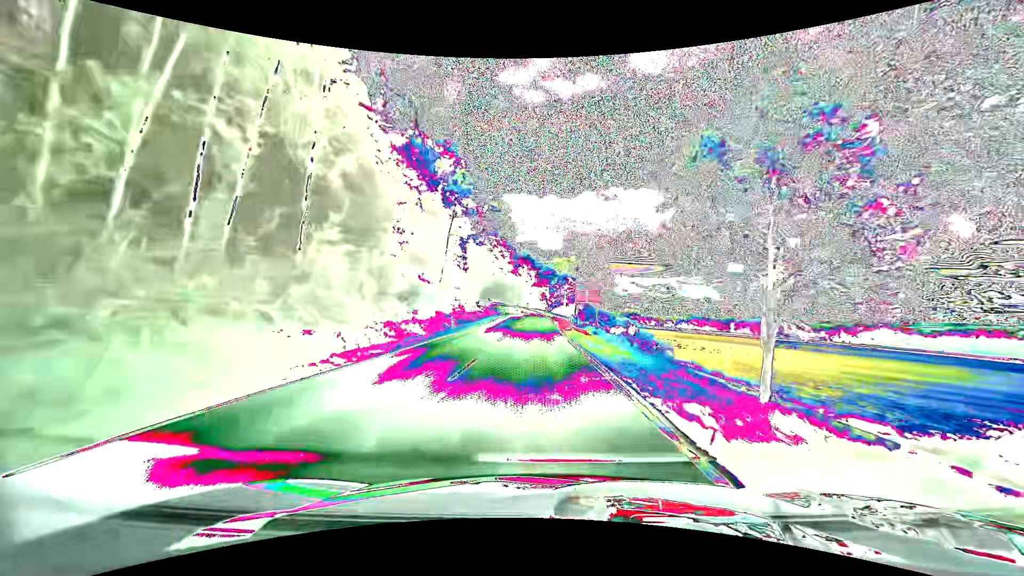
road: tertiary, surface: asphalt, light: Day
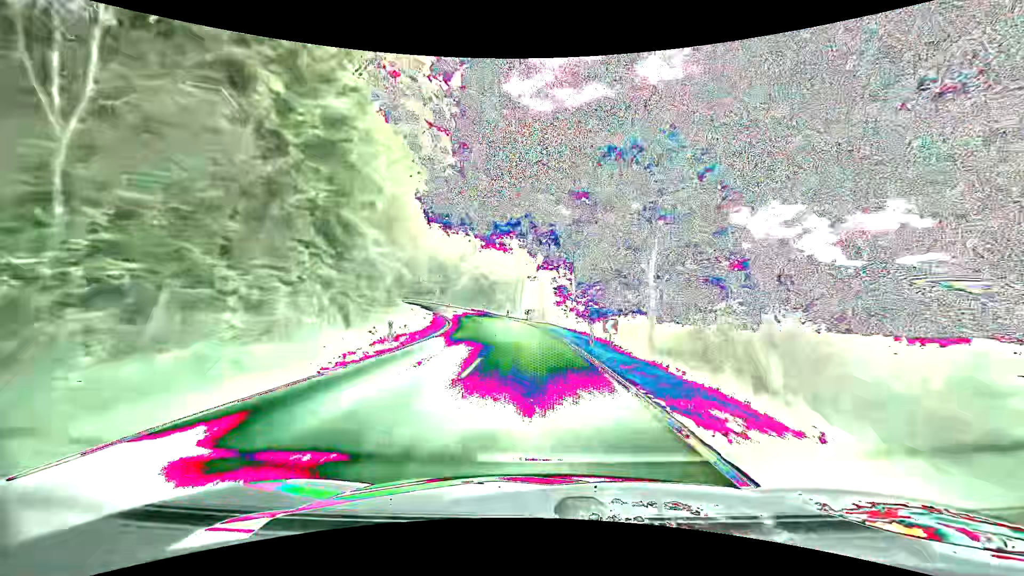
(-0.3, +62.2) m; -1°
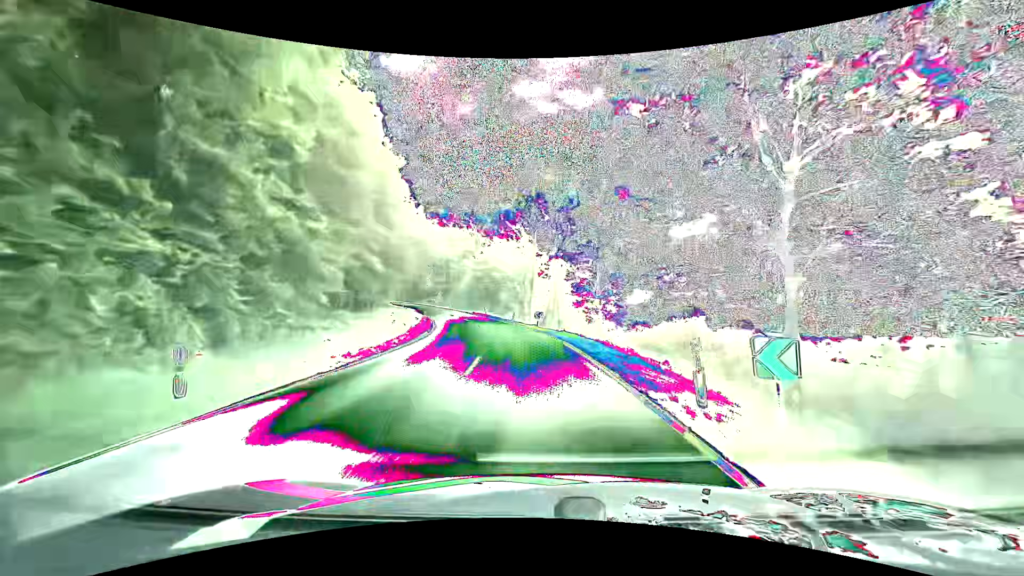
(-0.1, +12.0) m; -1°
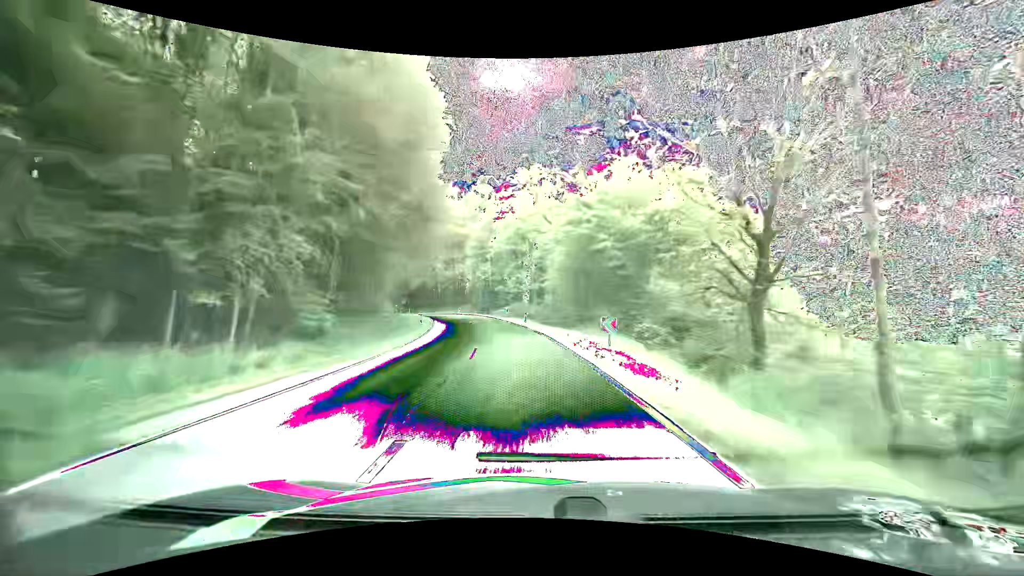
(-4.6, +46.4) m; -13°
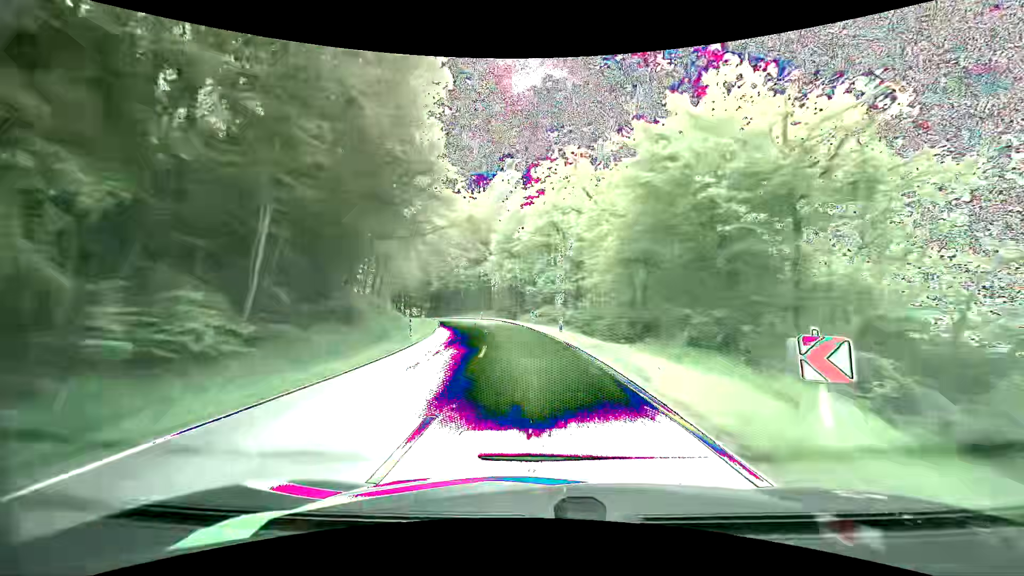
(-0.4, +11.4) m; -4°
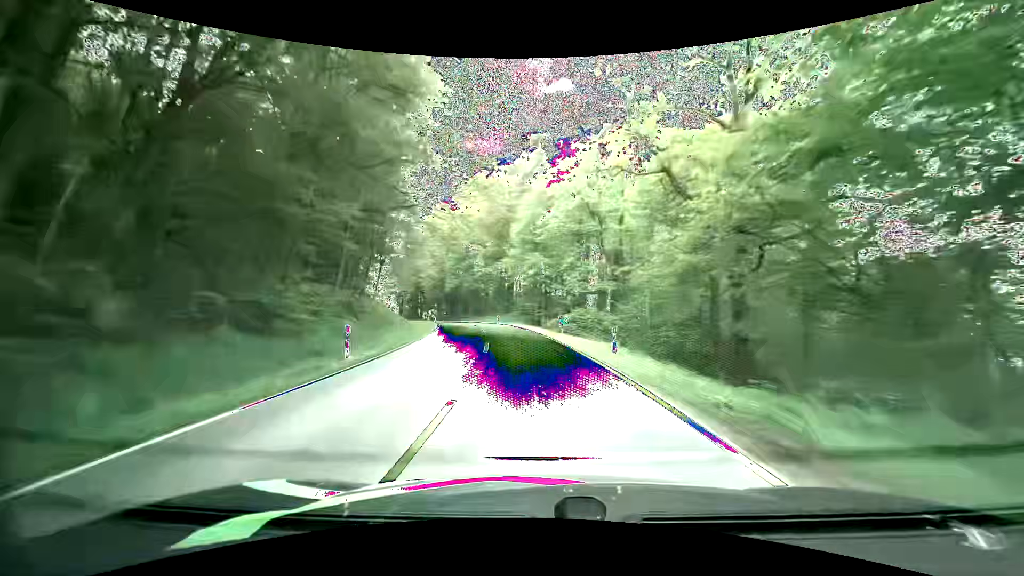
(-0.3, +11.4) m; -3°
